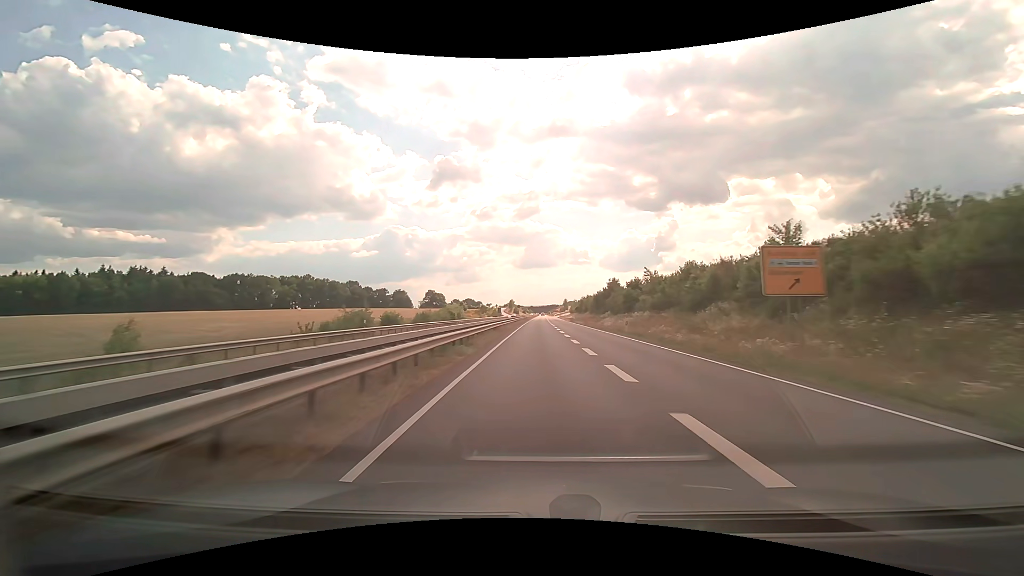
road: trunk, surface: asphalt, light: Day
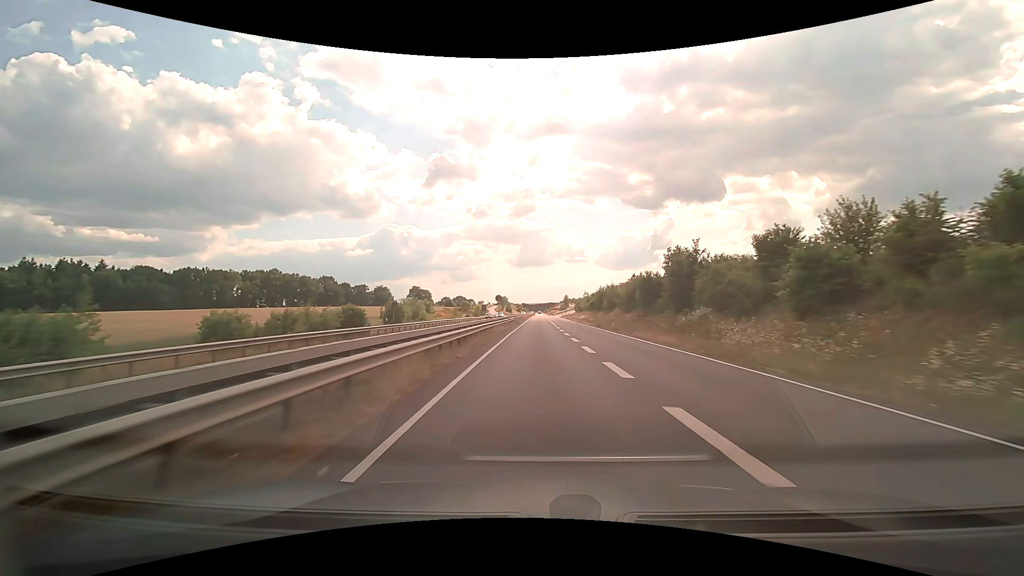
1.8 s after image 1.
(+0.1, +42.5) m; 0°
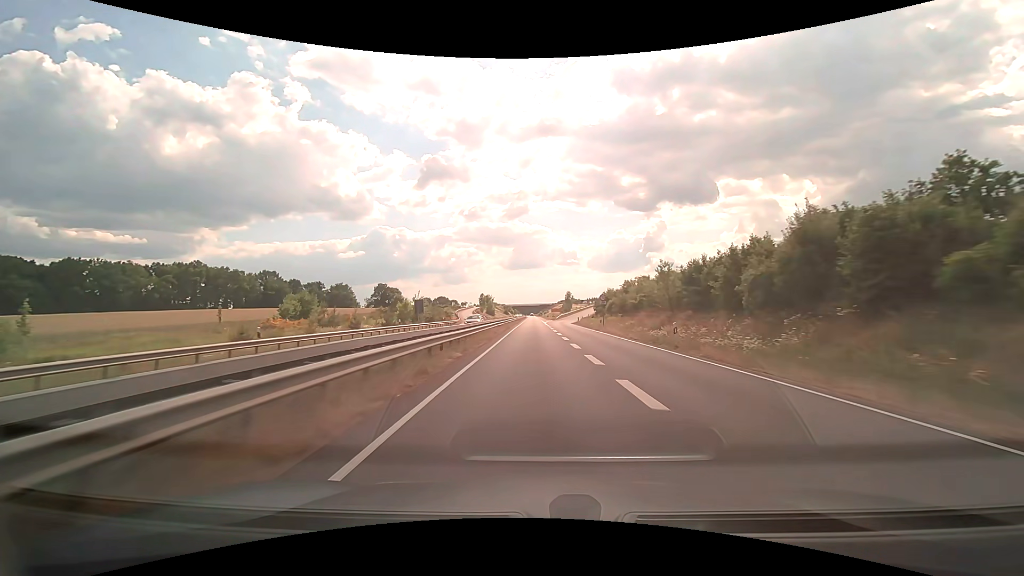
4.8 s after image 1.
(+0.6, +71.0) m; +1°
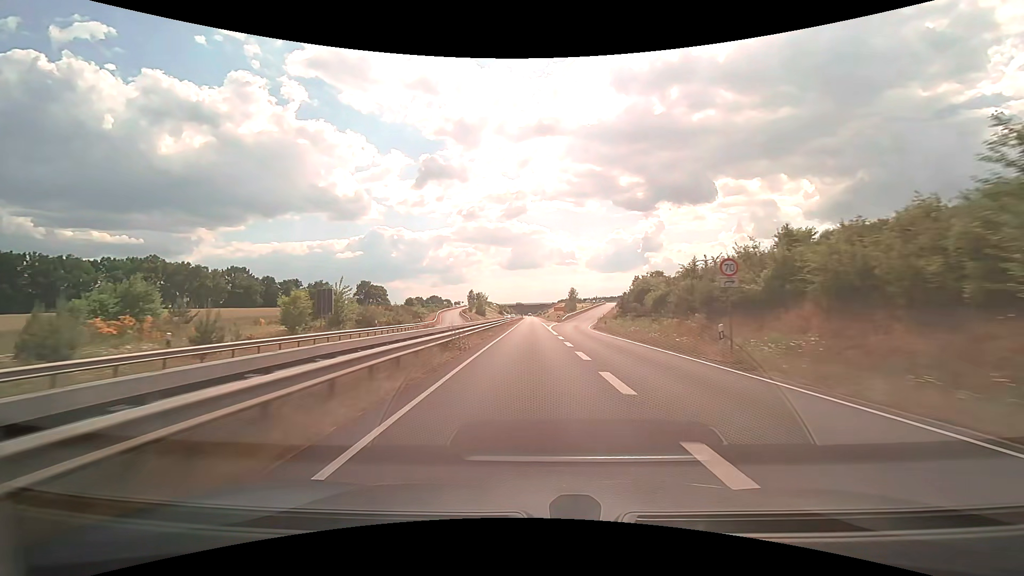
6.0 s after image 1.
(+0.1, +29.5) m; 0°
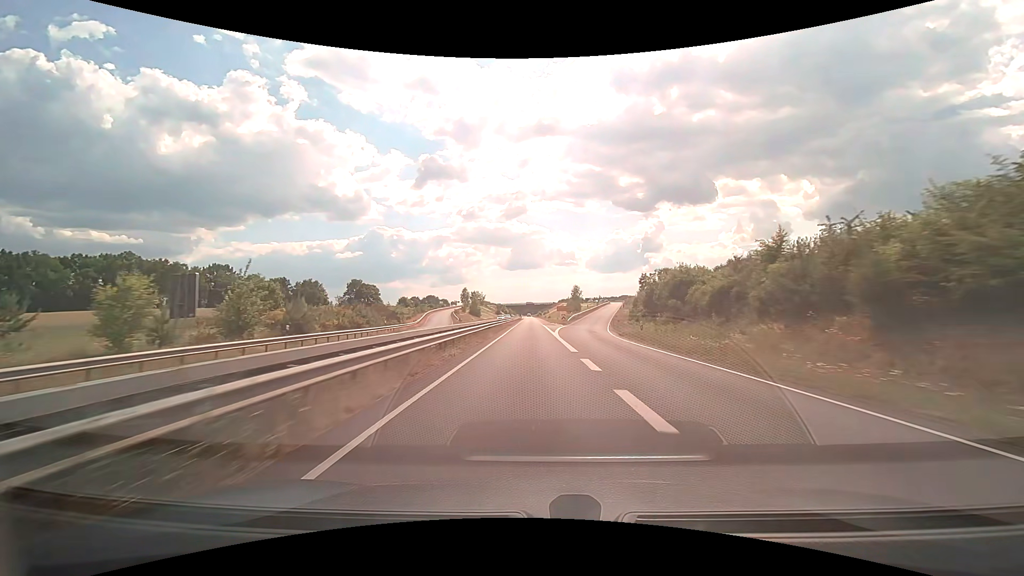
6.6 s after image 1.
(+0.1, +14.9) m; 0°
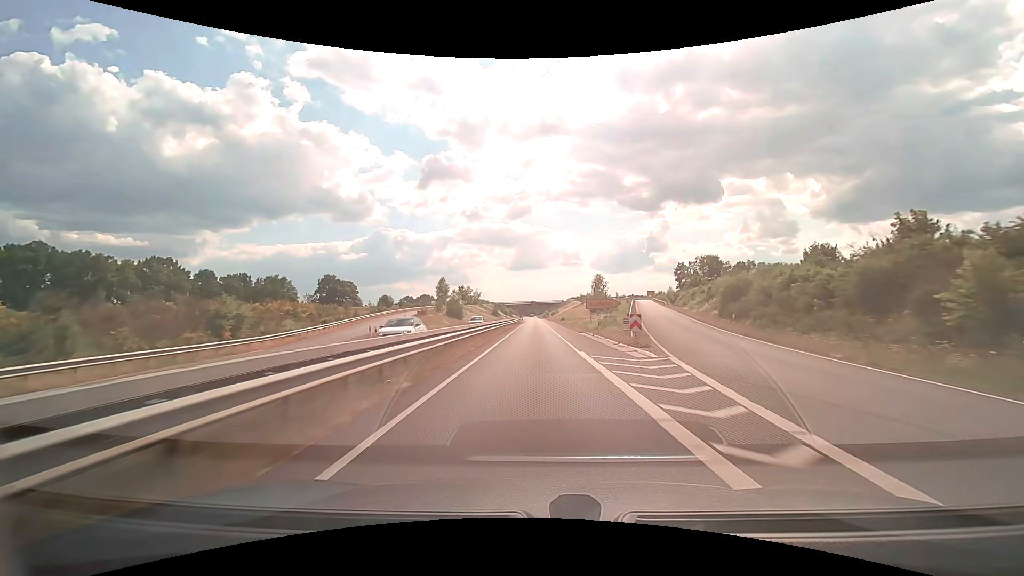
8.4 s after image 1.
(-0.3, +45.0) m; -1°
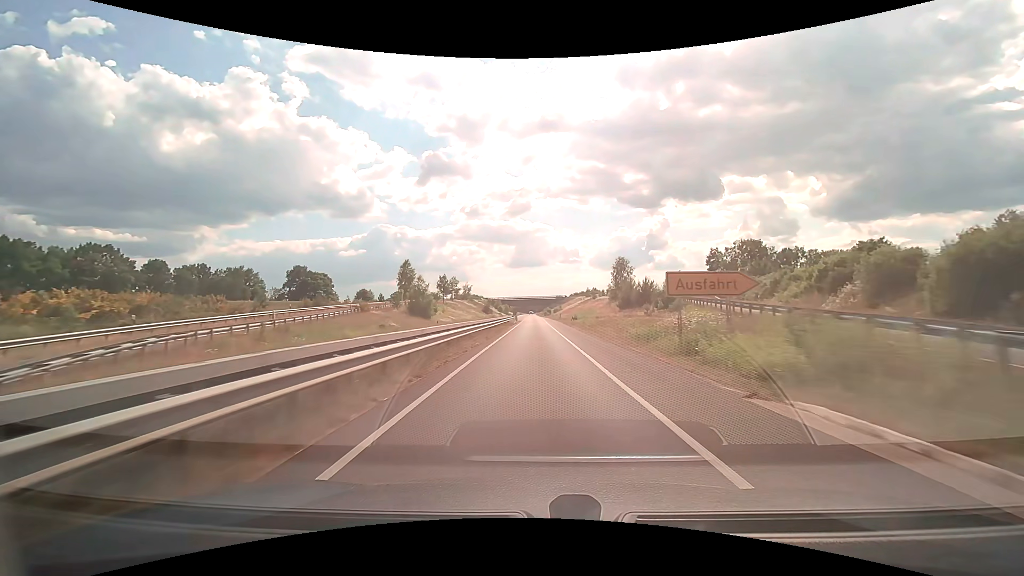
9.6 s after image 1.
(0.0, +30.0) m; 0°
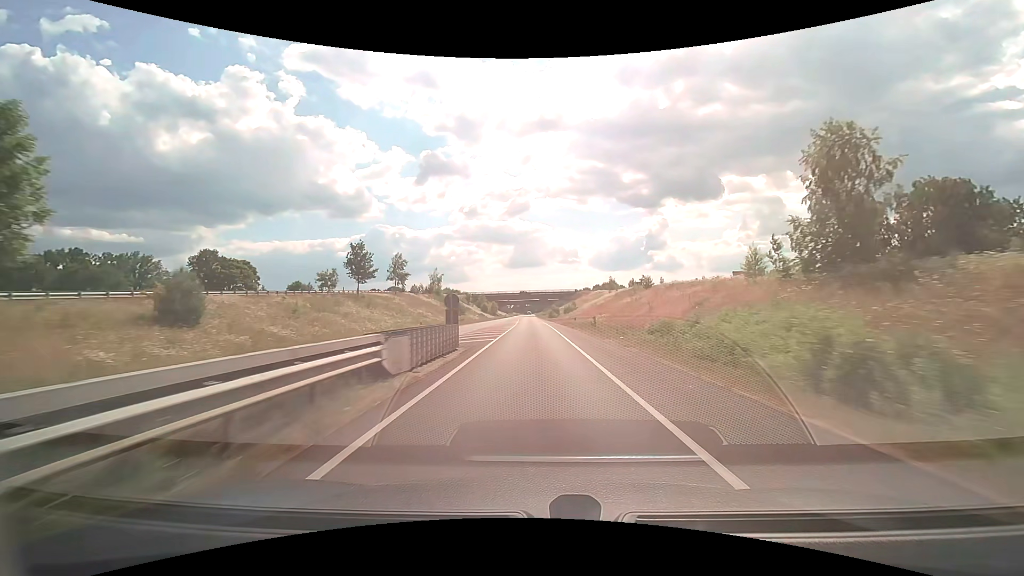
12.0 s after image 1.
(+0.1, +59.3) m; 0°
(0, +10) (0, +20) (0, +30) (0, +40) (0, +50) (-1, +60) (-1, +70) (-1, +80) (-1, +90) (-1, +100) m
